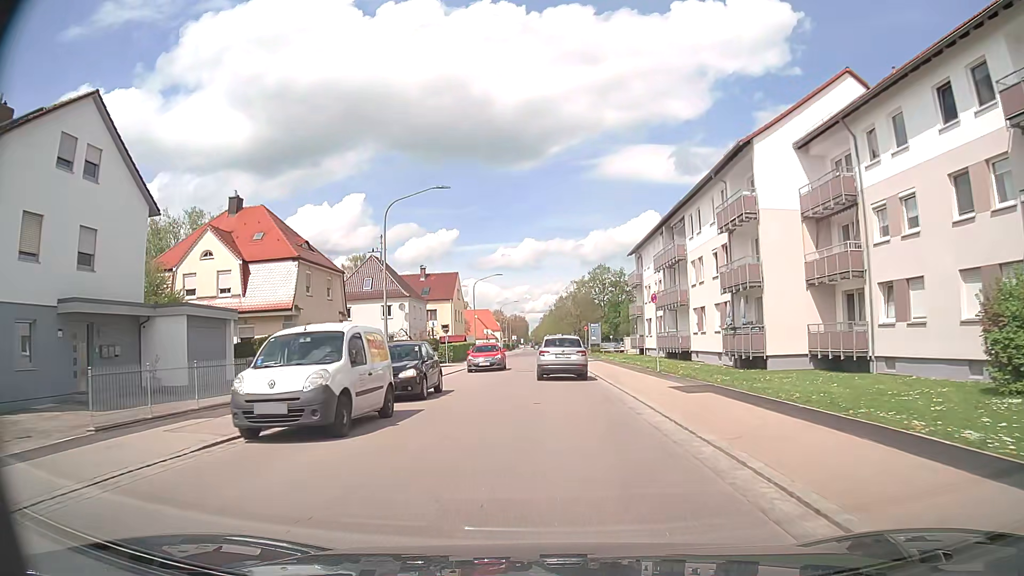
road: tertiary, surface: asphalt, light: Day
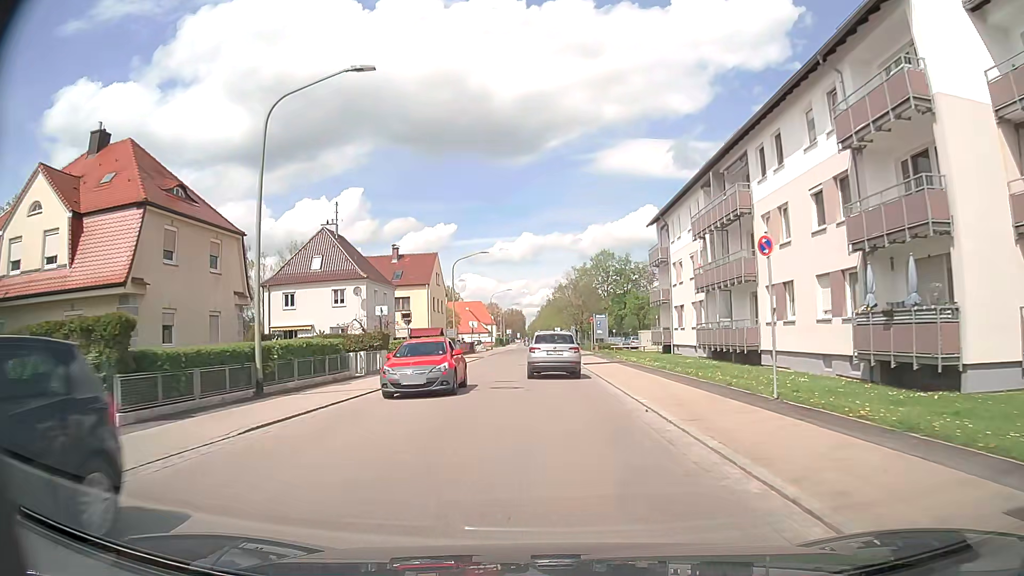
(0.0, +14.3) m; 0°
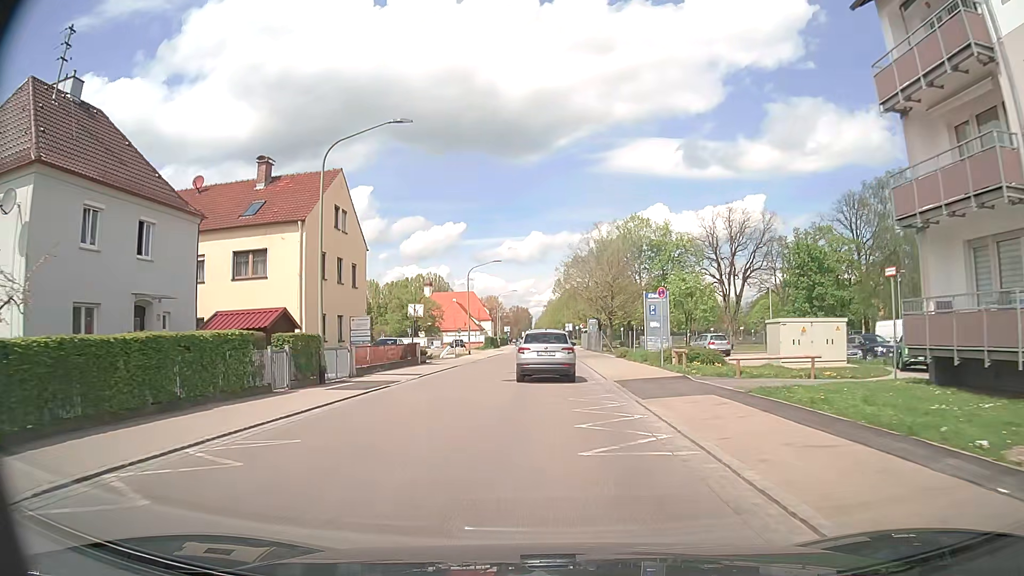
(-0.1, +35.6) m; -1°
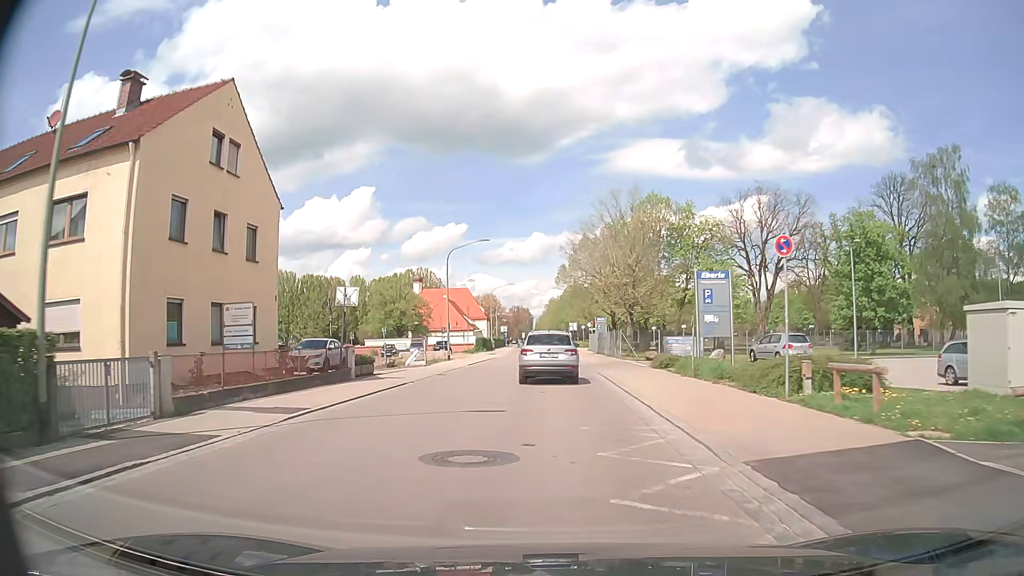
(0.0, +14.0) m; 0°
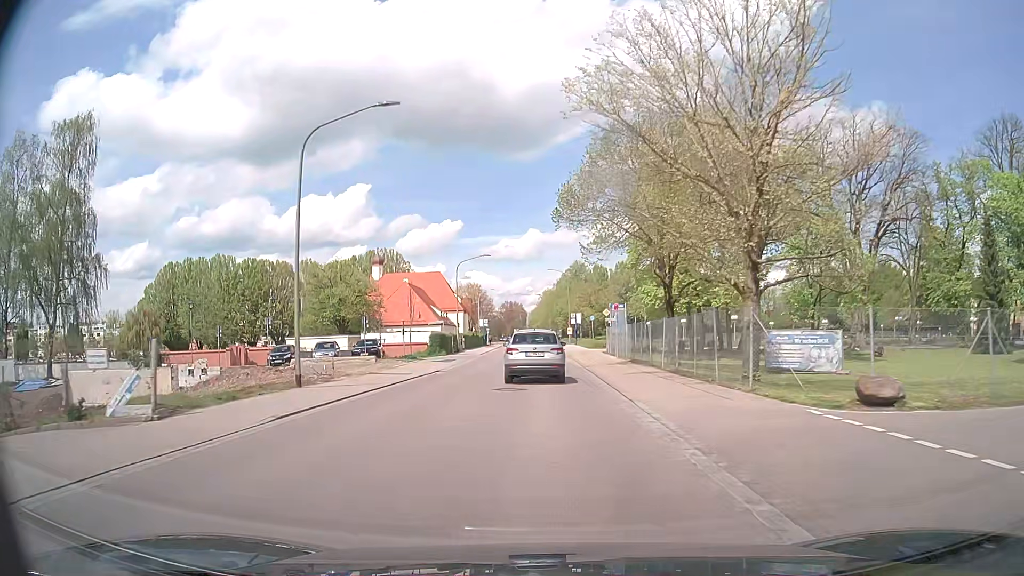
(+0.2, +29.2) m; +1°
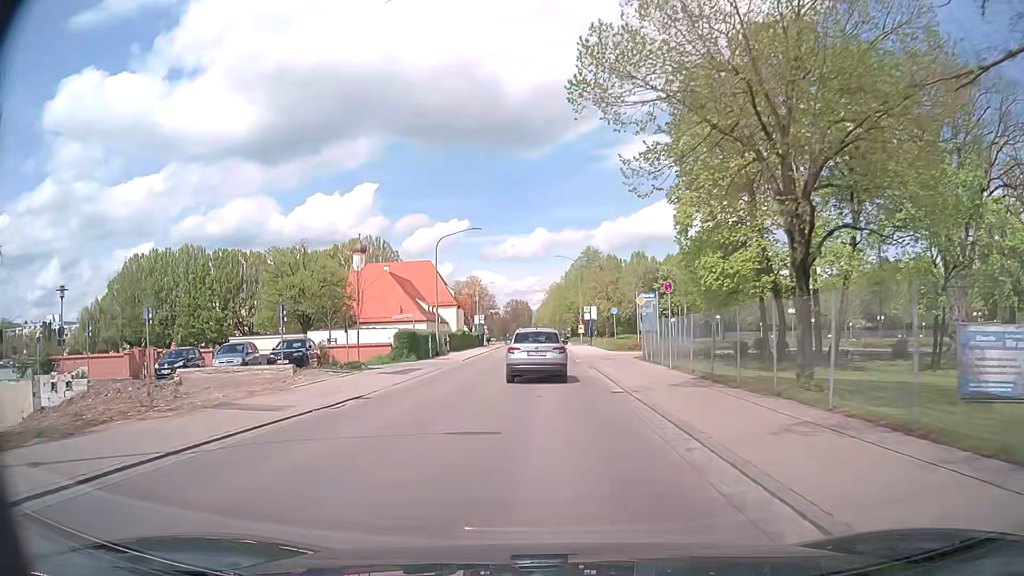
(-0.1, +14.8) m; -1°
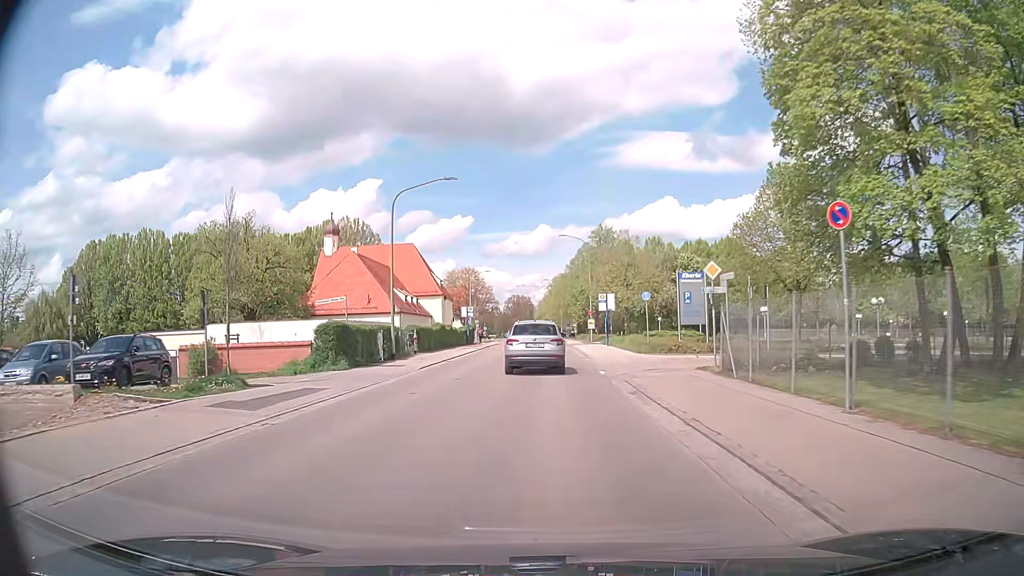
(0.0, +14.2) m; -1°
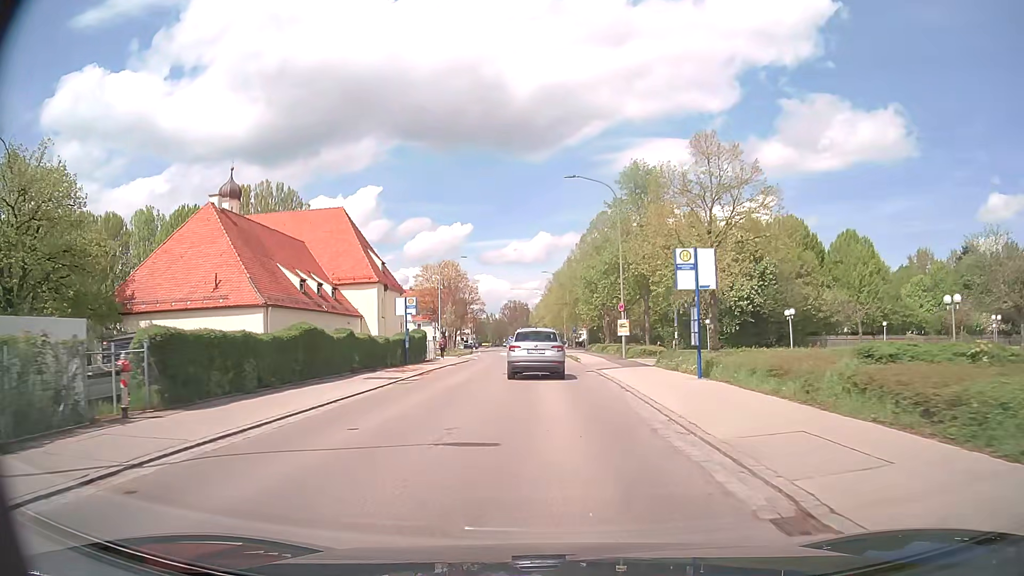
(+0.3, +28.4) m; +1°
(0, +10) (0, +20) (0, +30) (0, +40) (0, +50) (-1, +60) (-1, +70) (-1, +80) (-2, +90) (-3, +100) m
